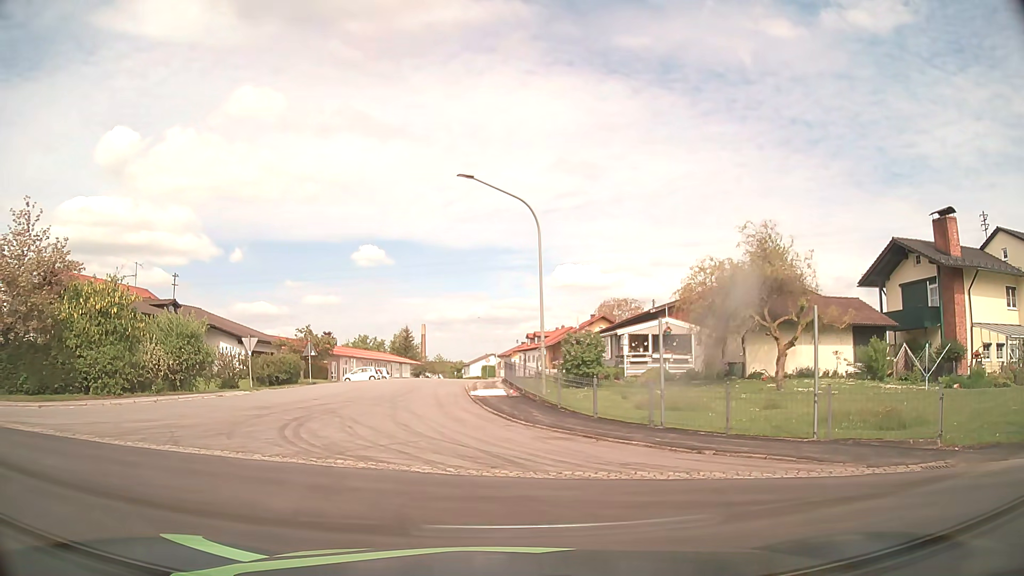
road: residential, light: Day
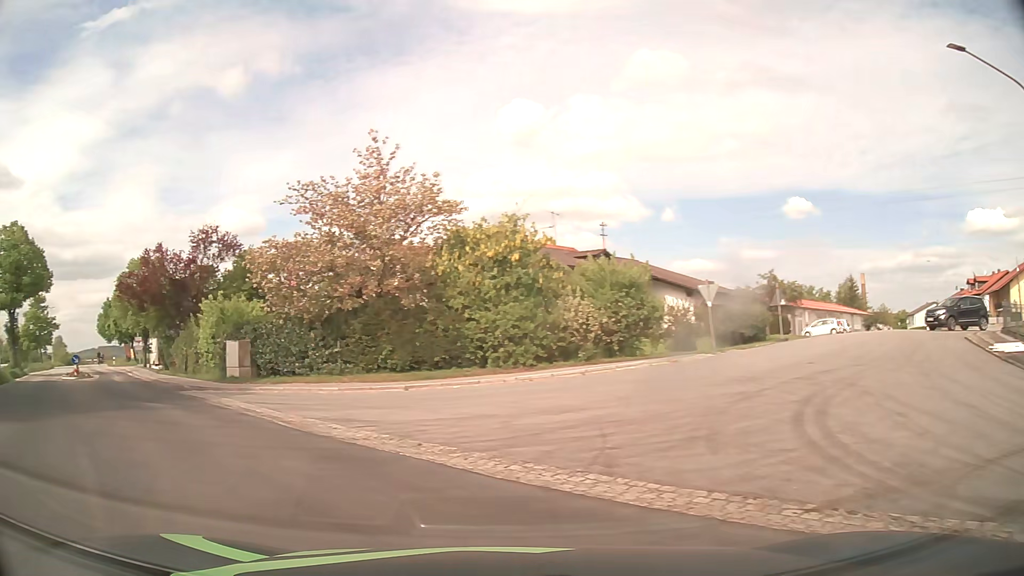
(-2.3, +6.9) m; -38°
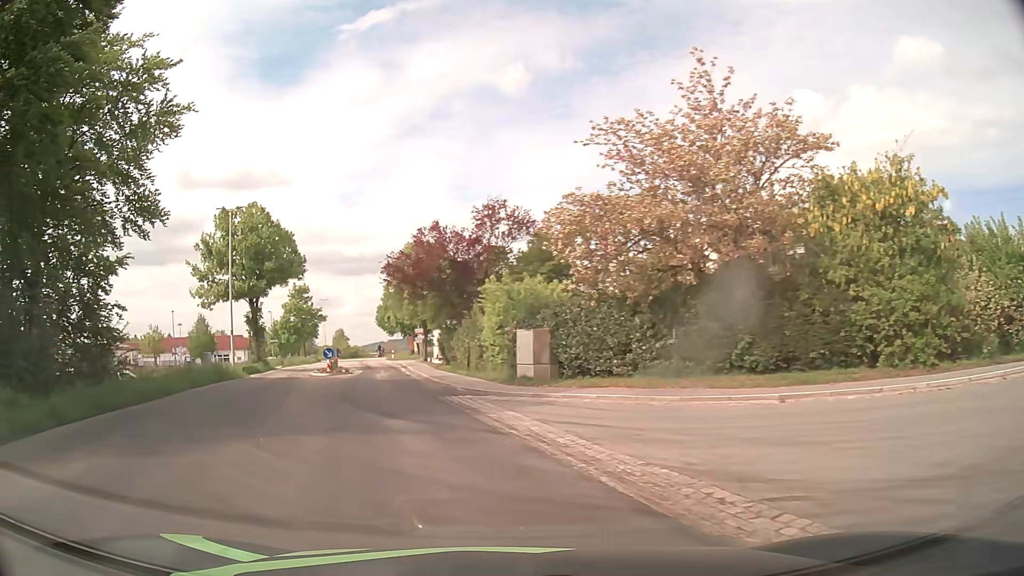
(-1.7, +6.2) m; -26°
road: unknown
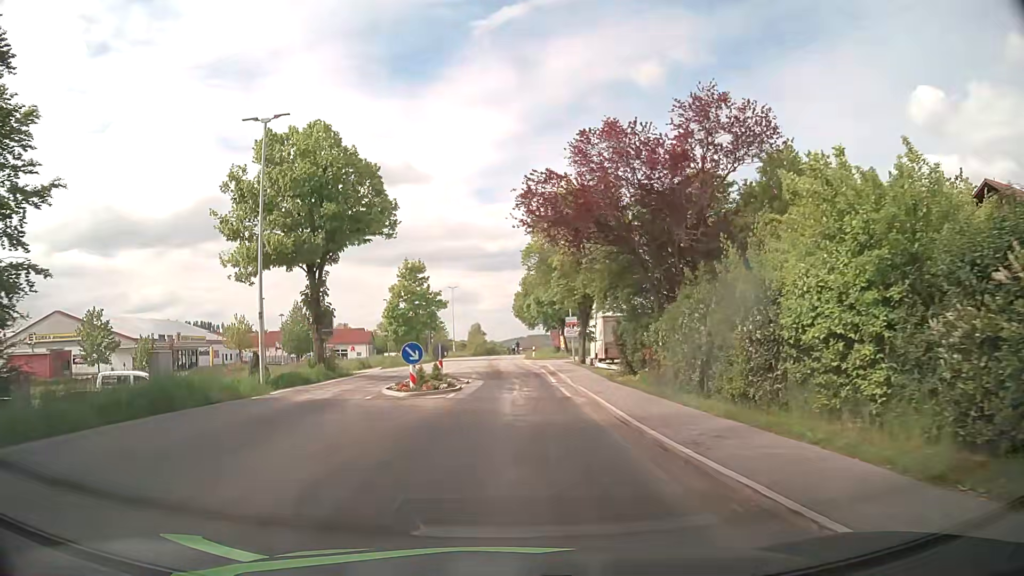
(-2.7, +16.5) m; -12°
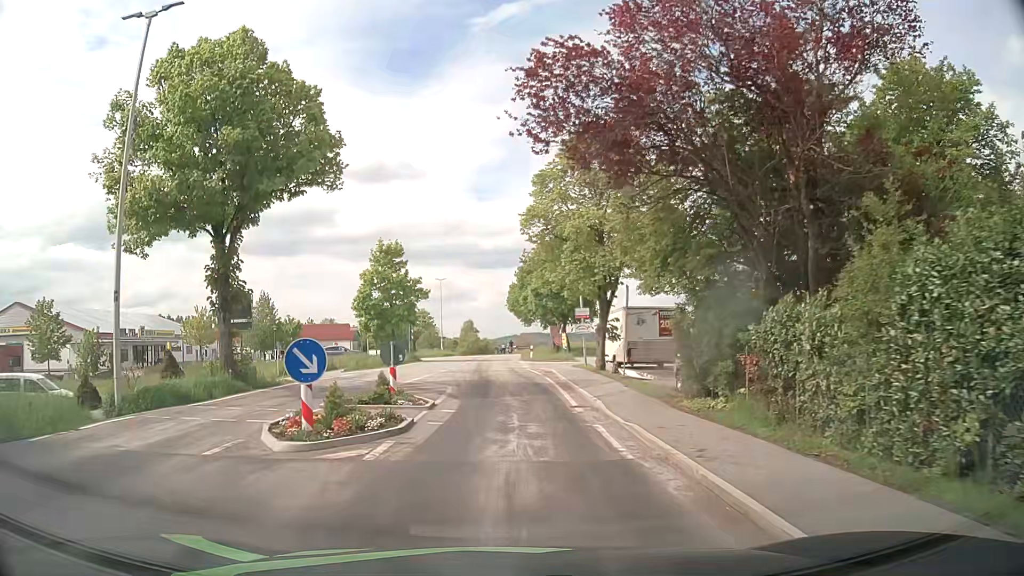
(0.0, +9.3) m; 0°
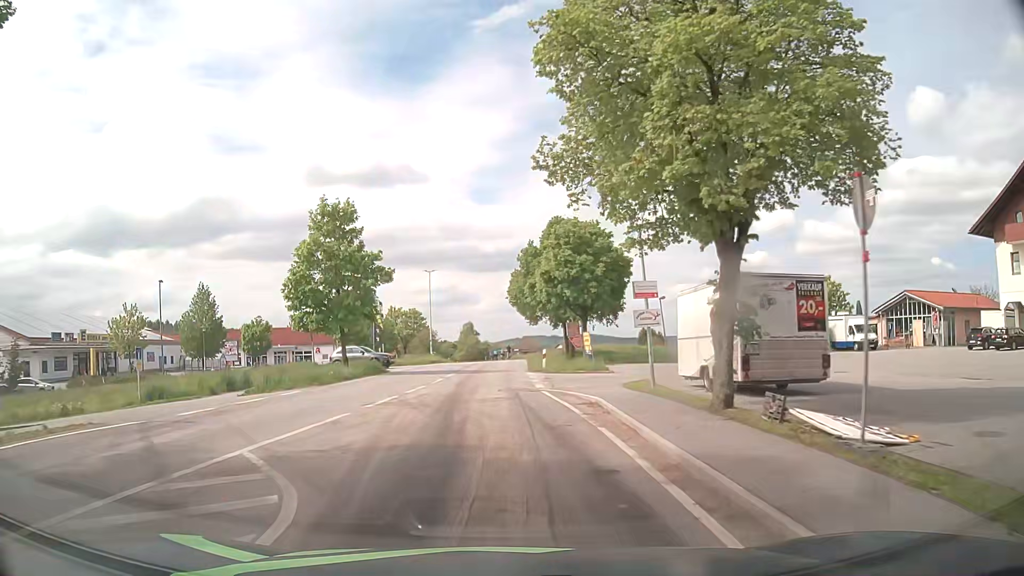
(+0.1, +15.1) m; -1°
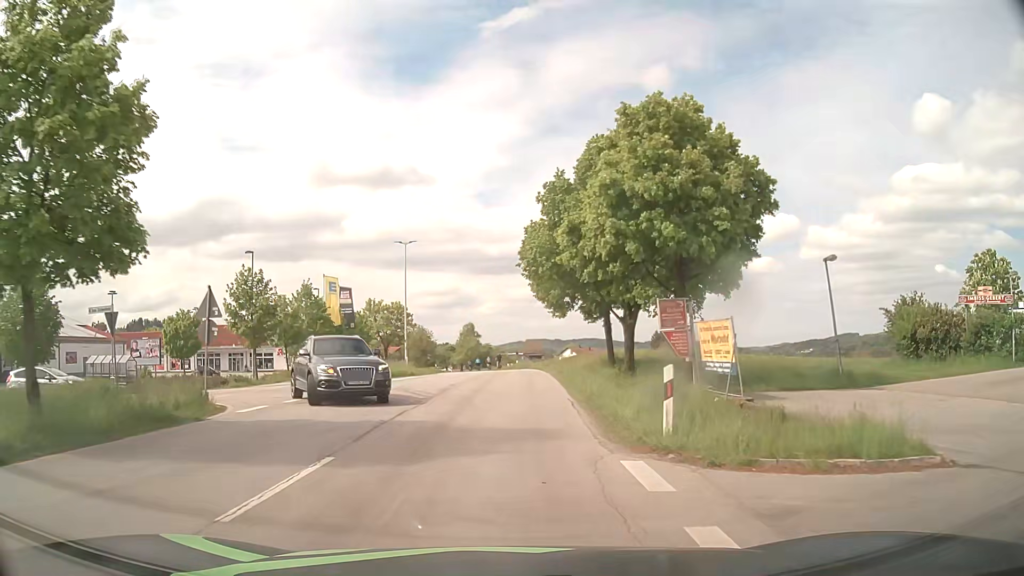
(0.0, +23.8) m; 0°
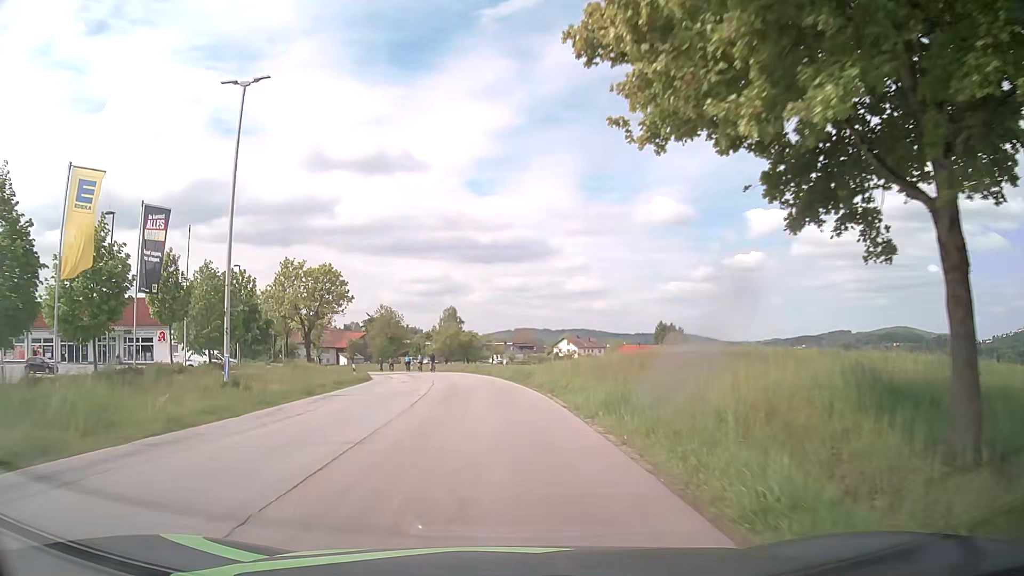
(+1.1, +34.1) m; +2°
(0, +10) (-1, +20) (-1, +30) (-2, +40) (-4, +50) (-6, +59) (-9, +69) (-13, +78) (-17, +88) (-22, +96) m
